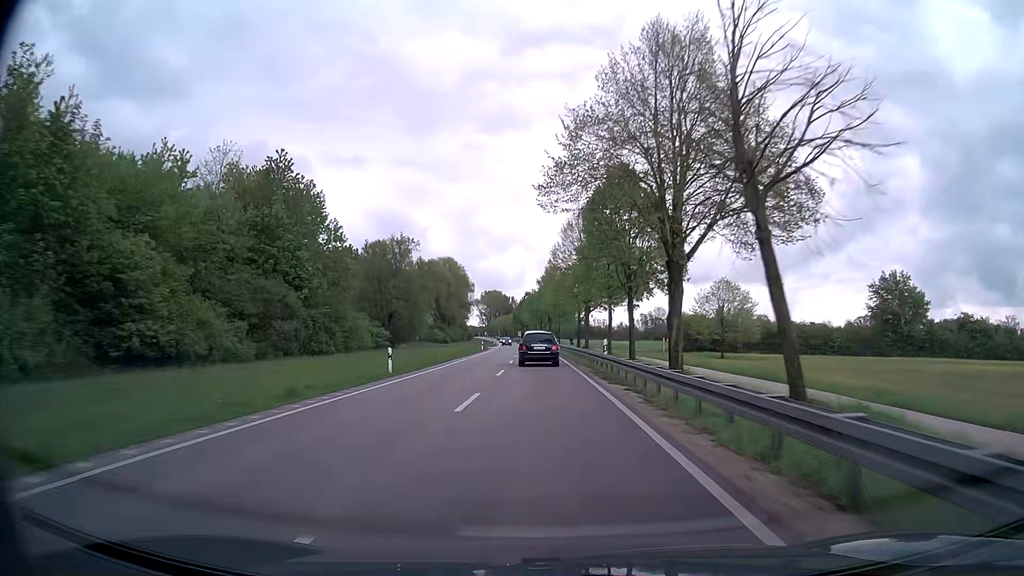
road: primary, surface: asphalt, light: Day
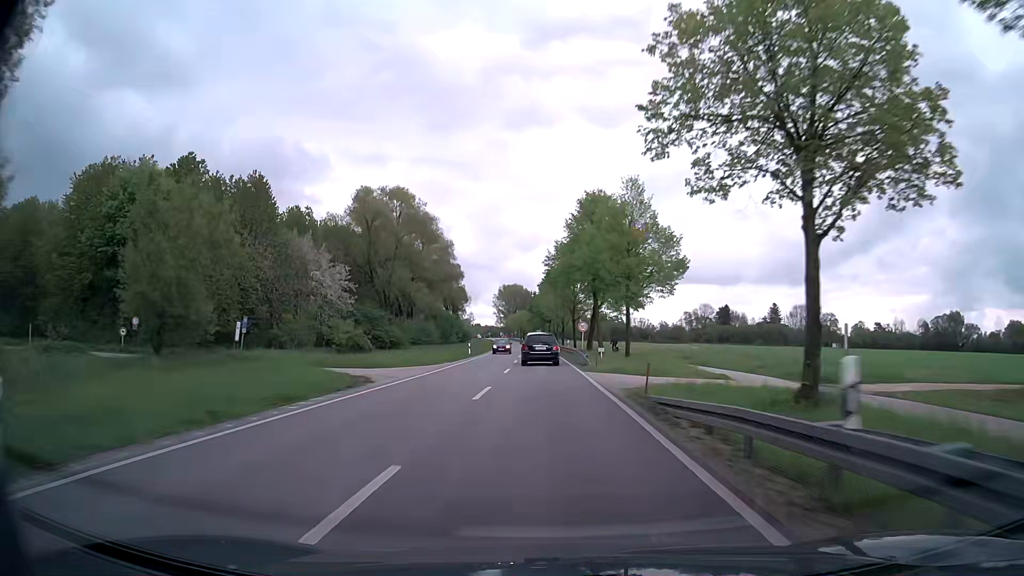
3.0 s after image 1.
(-1.3, +69.7) m; -2°
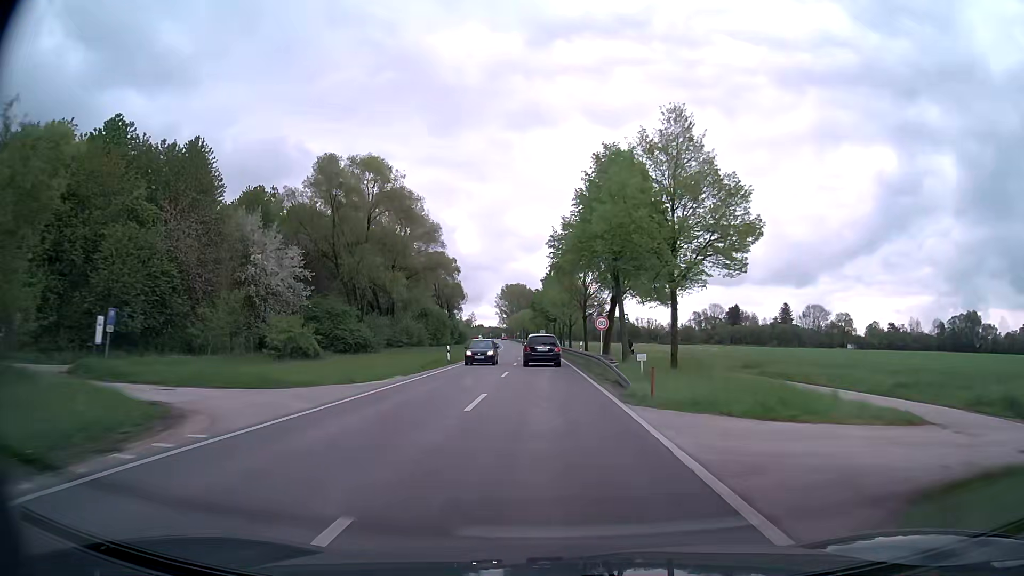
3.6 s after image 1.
(0.0, +14.0) m; 0°
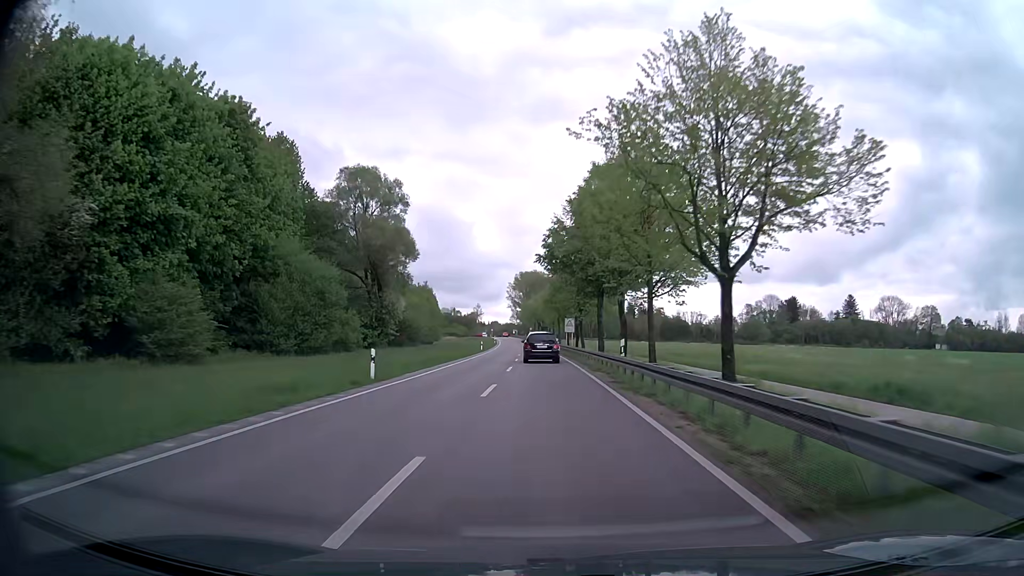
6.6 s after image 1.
(-1.2, +69.7) m; -2°
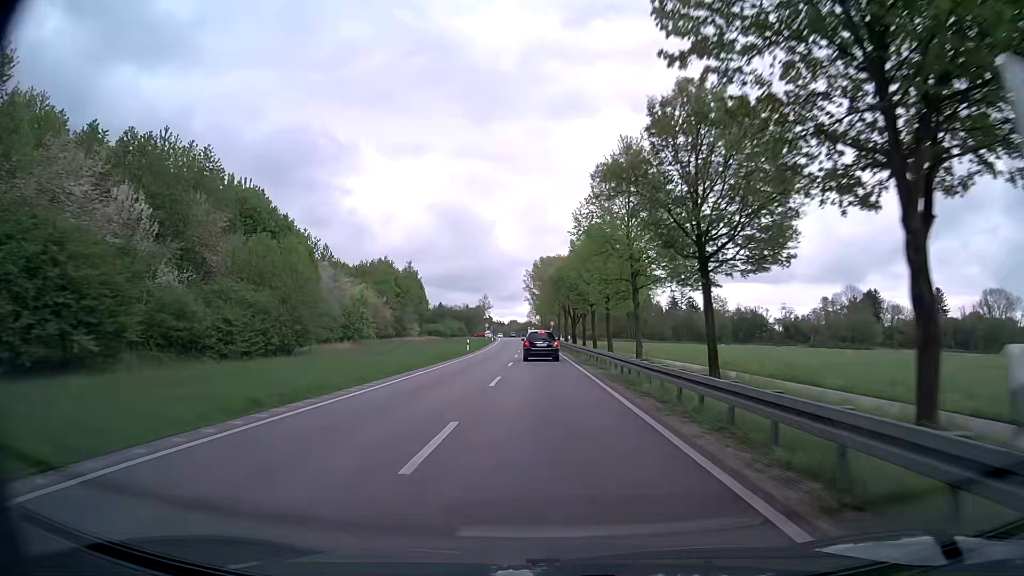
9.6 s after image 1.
(-1.0, +69.2) m; -2°
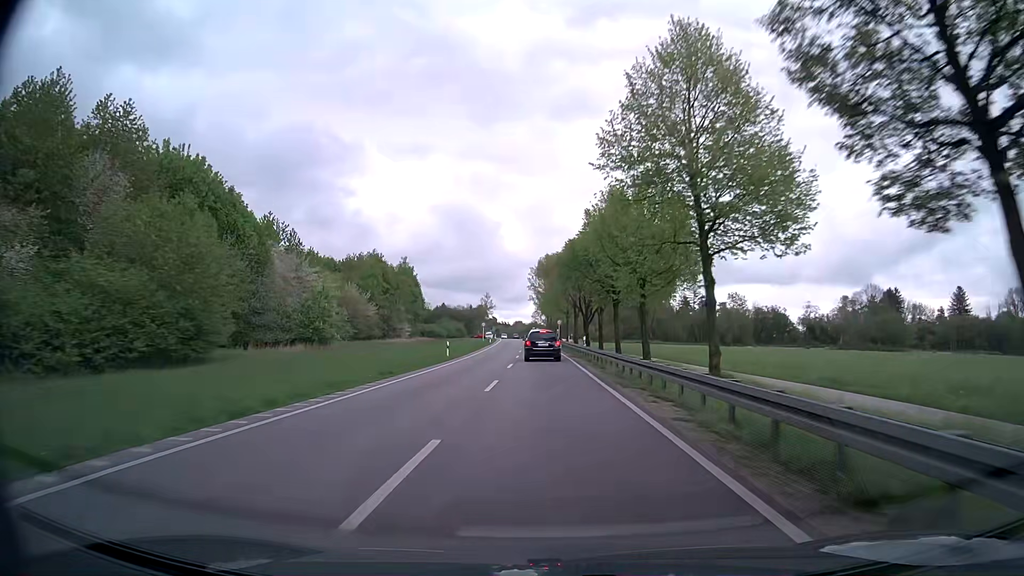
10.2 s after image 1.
(0.0, +14.0) m; 0°
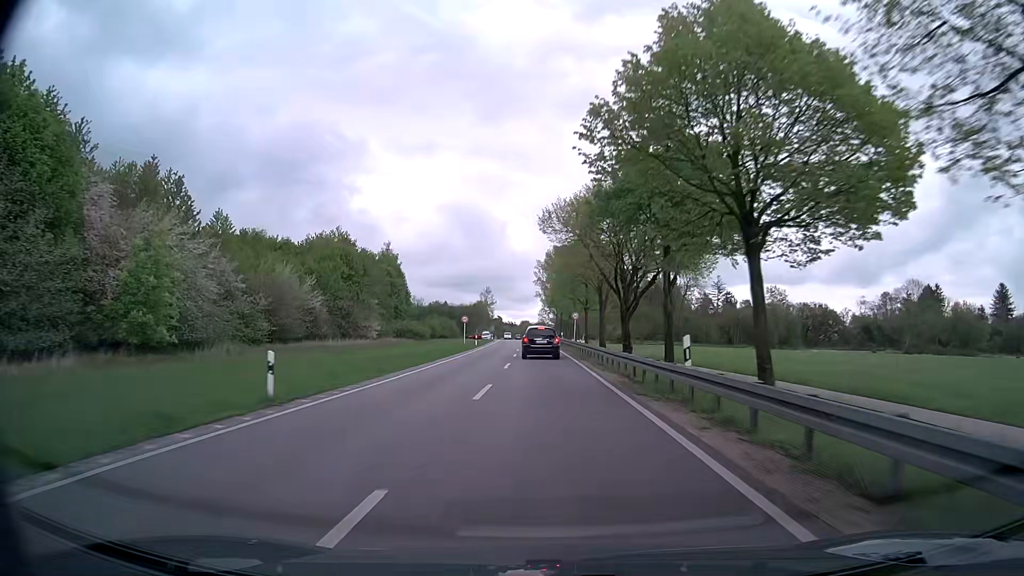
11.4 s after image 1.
(-0.5, +26.9) m; -1°
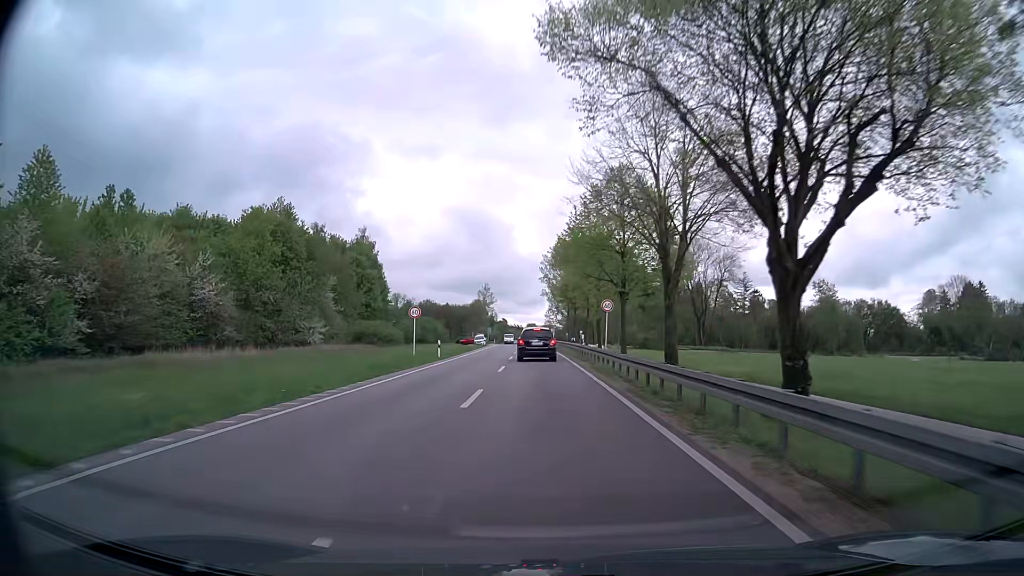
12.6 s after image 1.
(0.0, +25.4) m; -1°
(0, +10) (0, +20) (0, +30) (0, +40) (0, +50) (-1, +60) (-1, +70) (-1, +80) (-2, +90) (-2, +100) m
